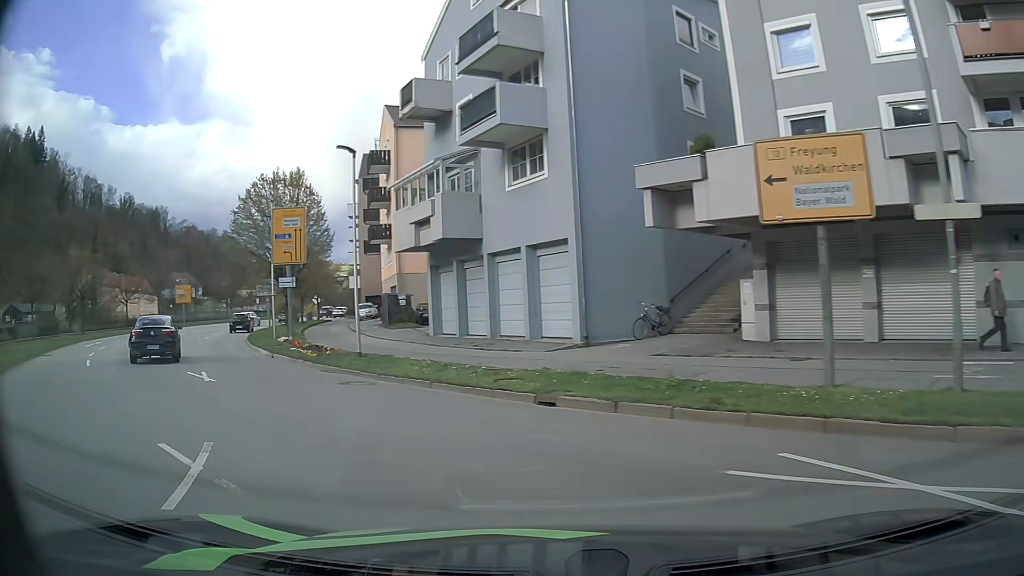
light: Day
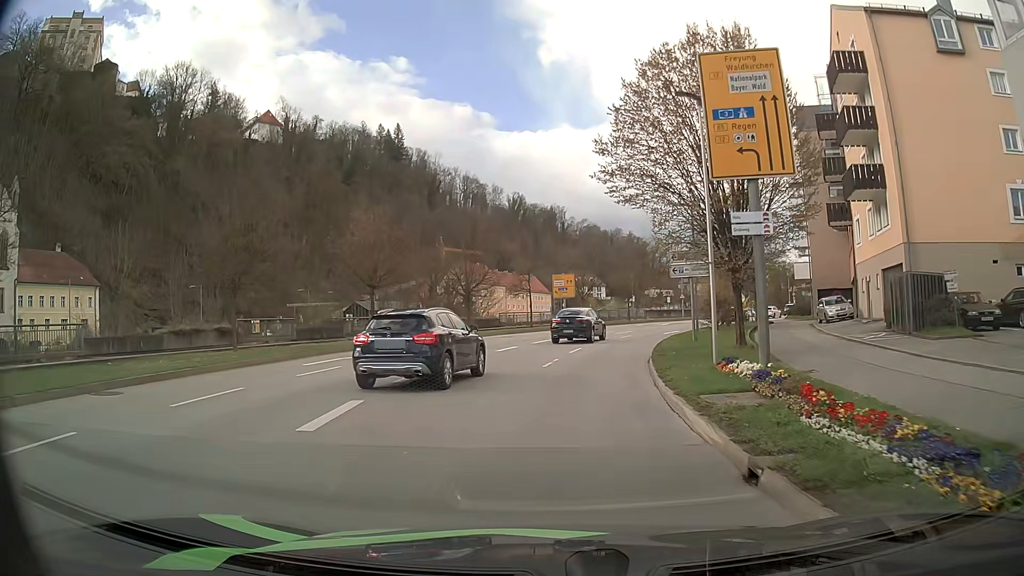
(-7.4, +18.3) m; -34°
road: primary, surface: asphalt
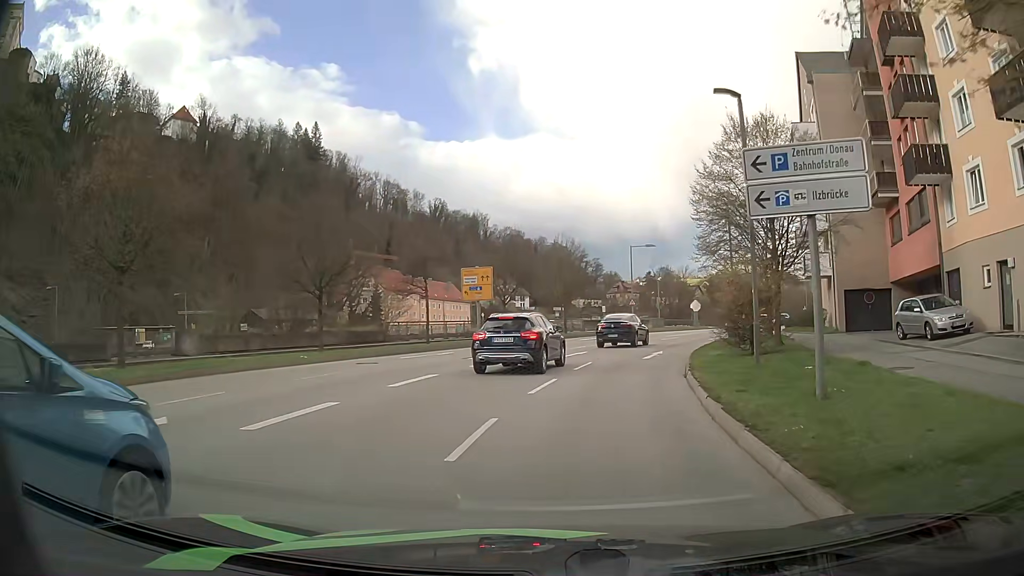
(+0.7, +17.9) m; +5°
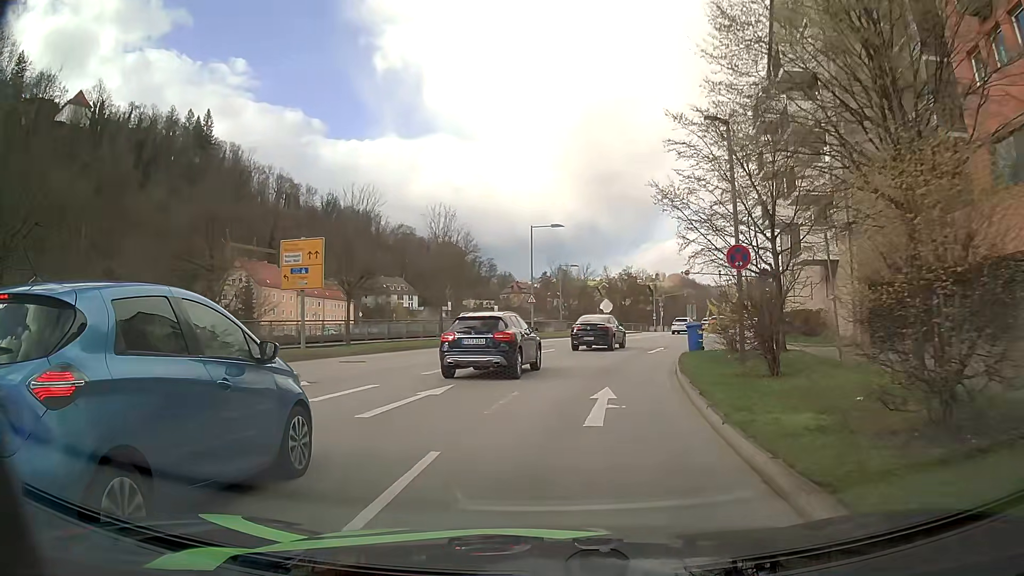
(+1.6, +14.4) m; +11°
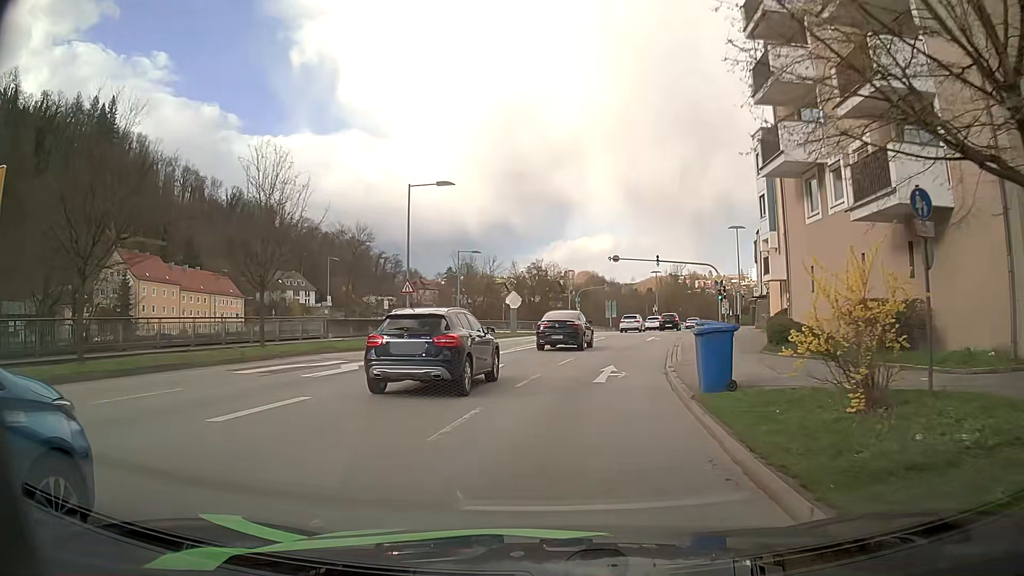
(+0.9, +14.2) m; +7°
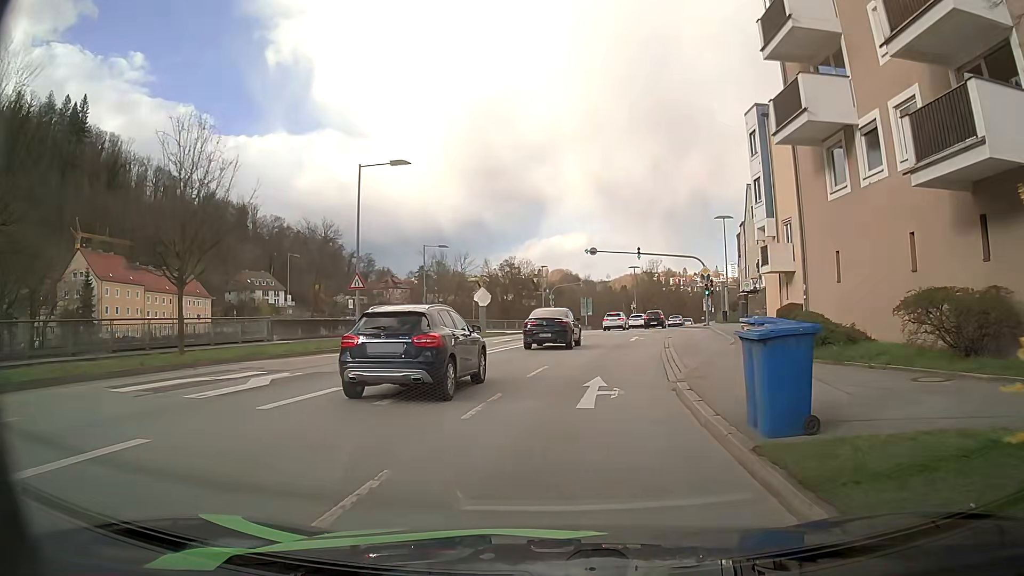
(+0.1, +4.4) m; +2°
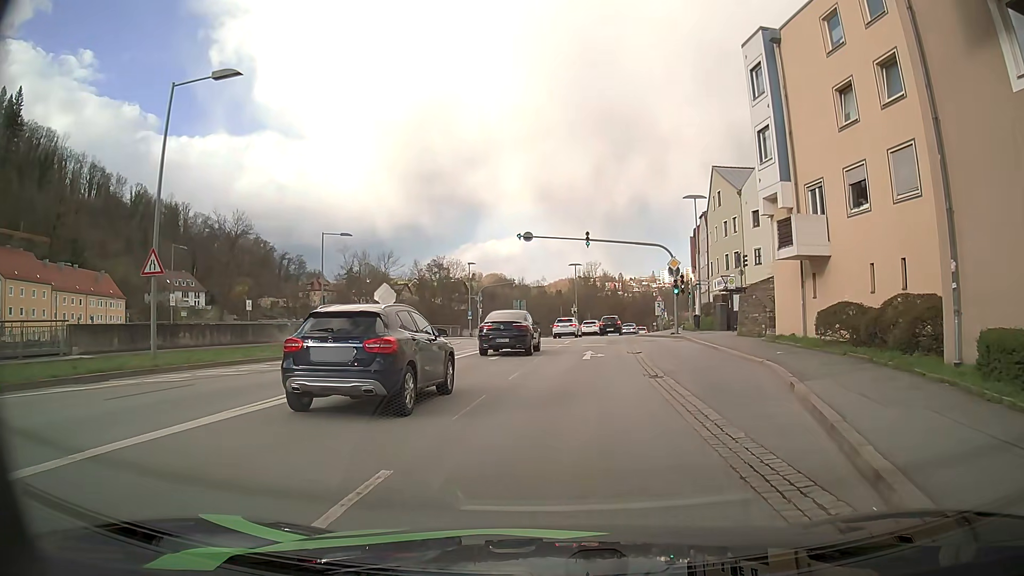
(+0.6, +11.7) m; +5°
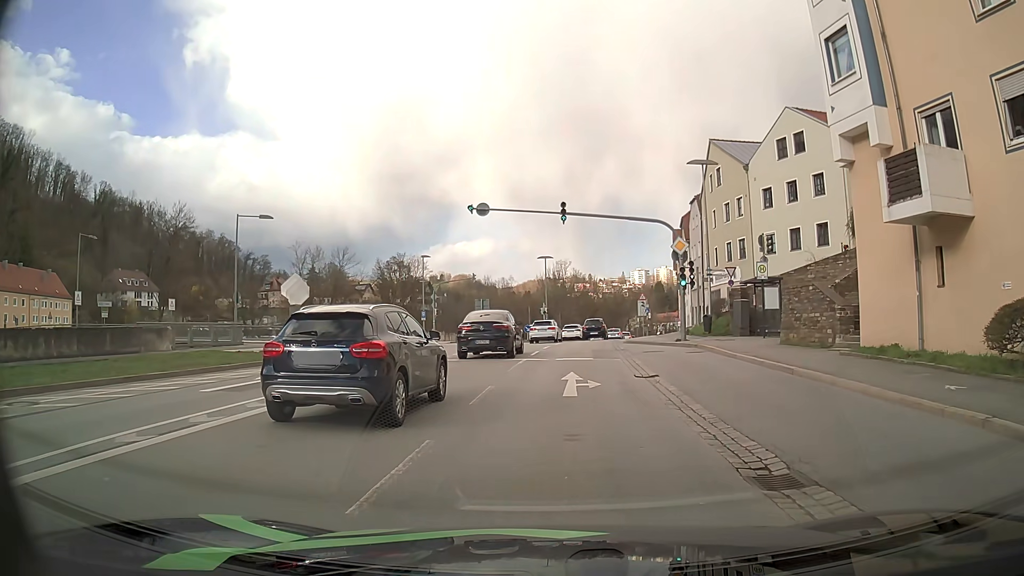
(+0.3, +10.3) m; +3°
